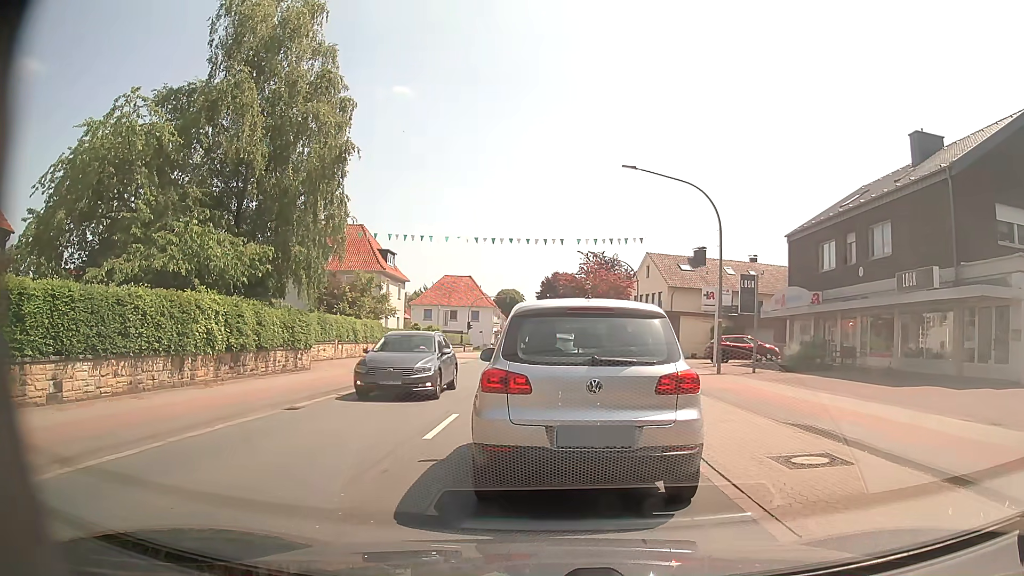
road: primary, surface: asphalt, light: Day
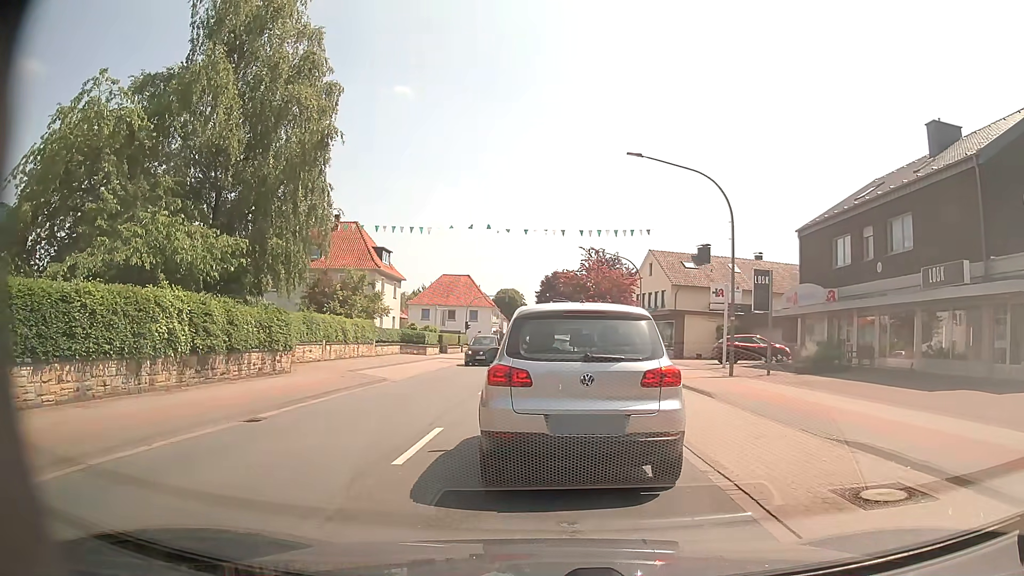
(0.0, +1.9) m; +1°
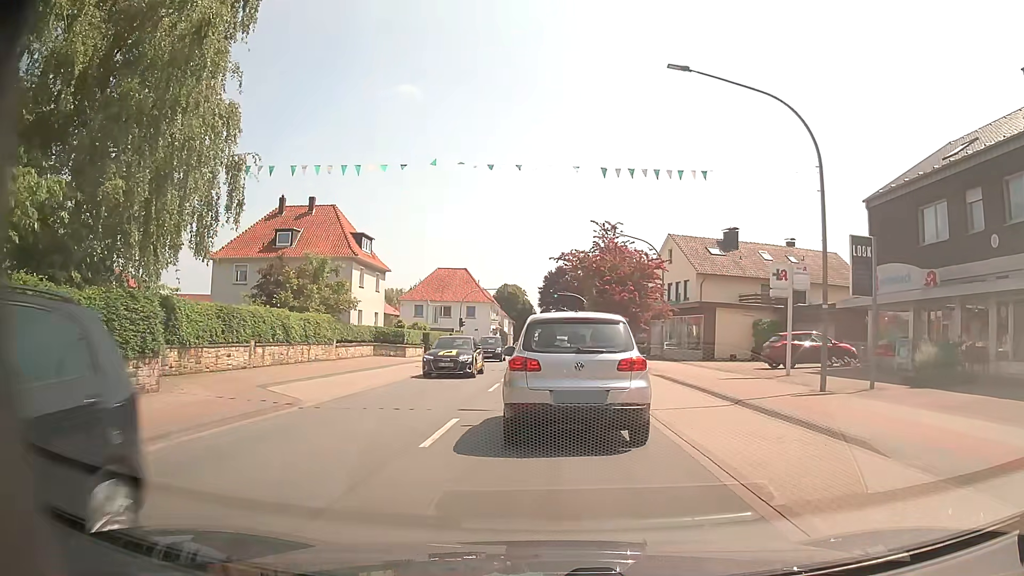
(0.0, +8.3) m; 0°
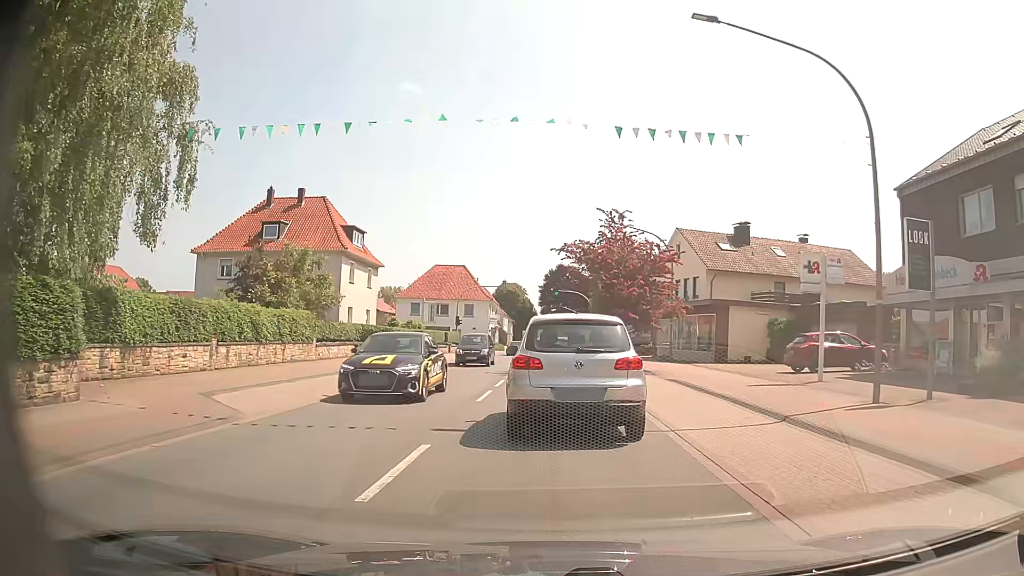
(0.0, +2.9) m; -1°
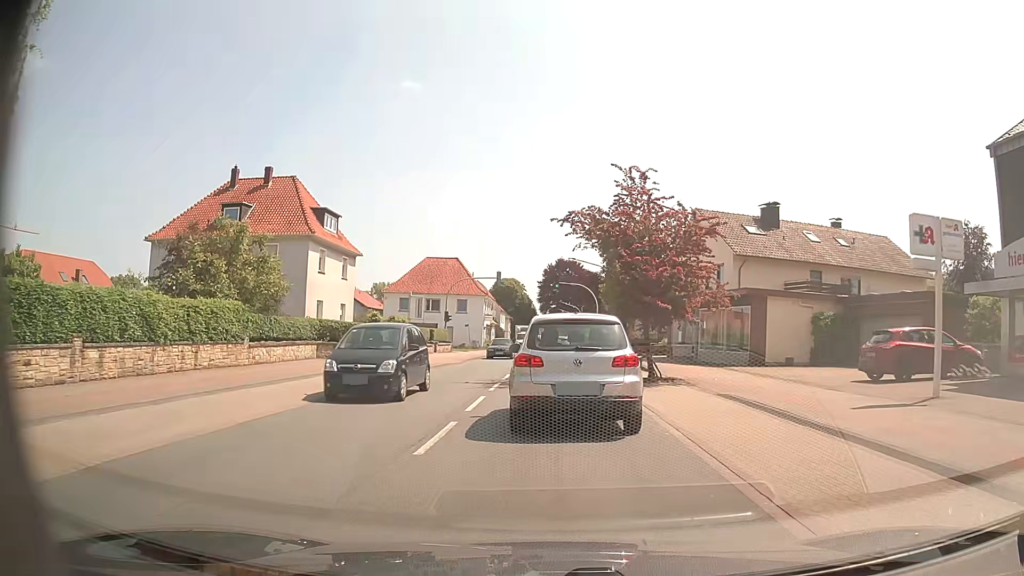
(0.0, +6.8) m; 0°
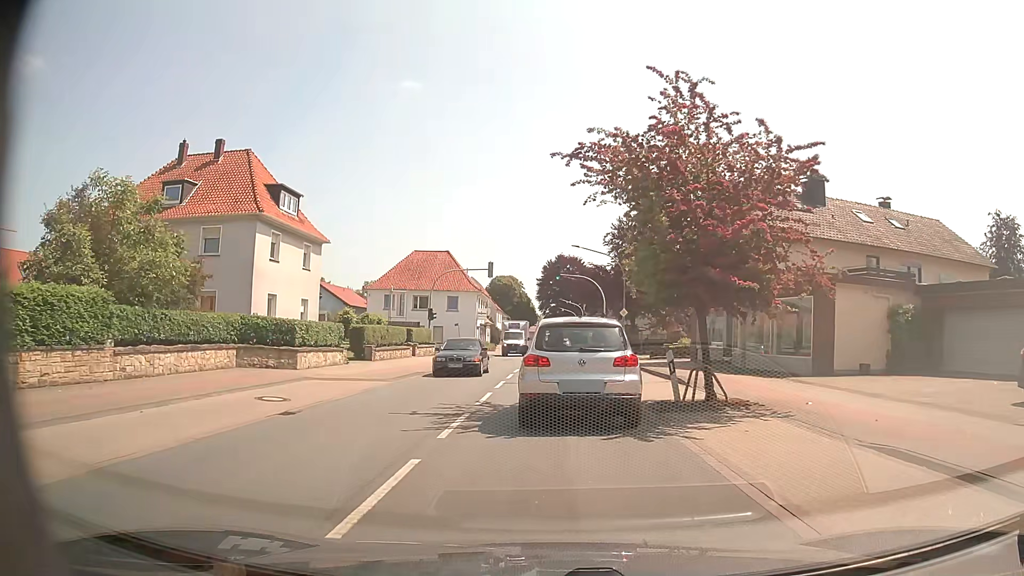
(0.0, +7.8) m; 0°
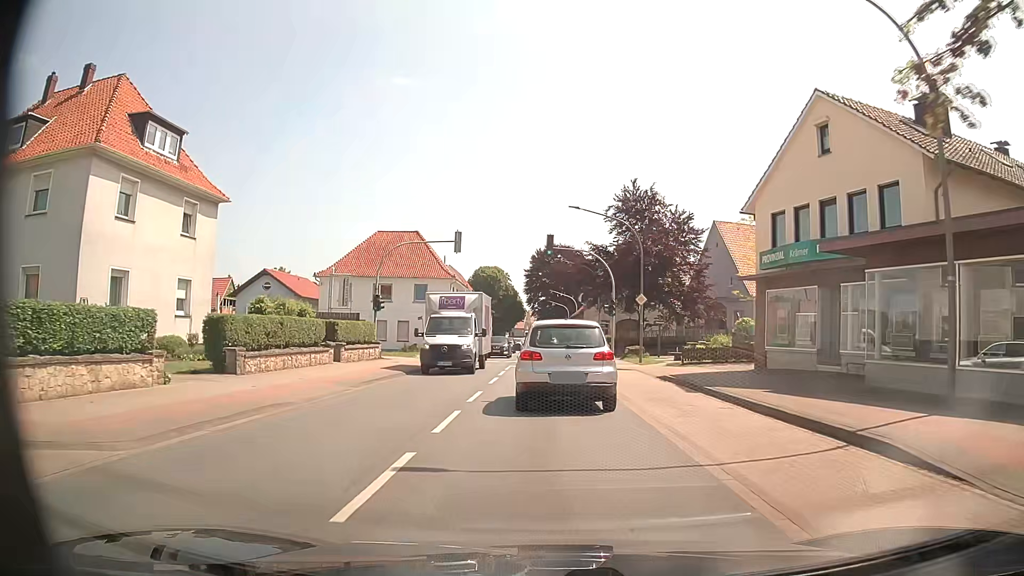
(0.0, +13.6) m; 0°
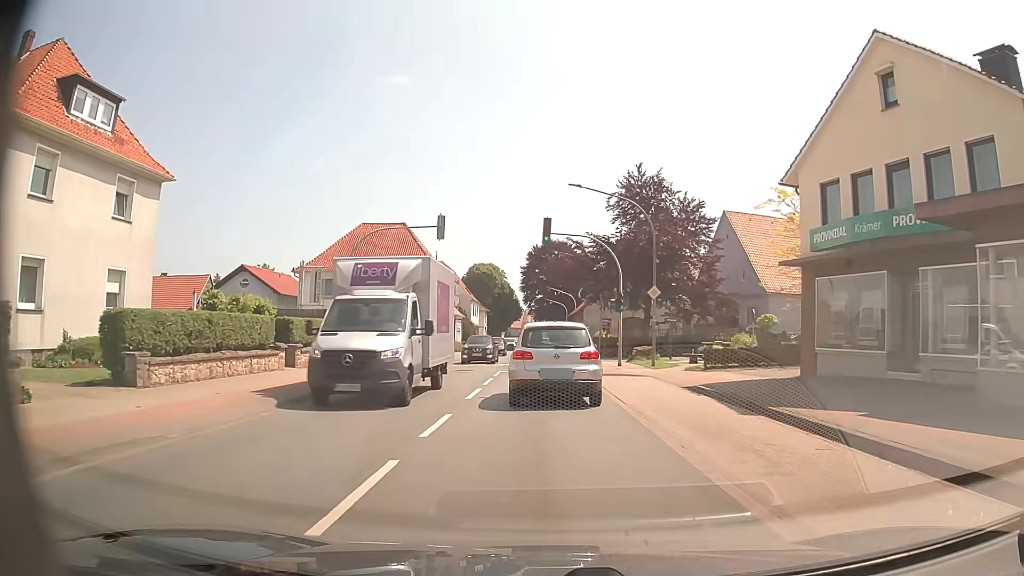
(+0.1, +5.0) m; 0°
(0, +10) (0, +20) (0, +30) (0, +40) (-1, +50) (-1, +60) (-1, +70) (-1, +80) (-1, +90) (-1, +100) m
